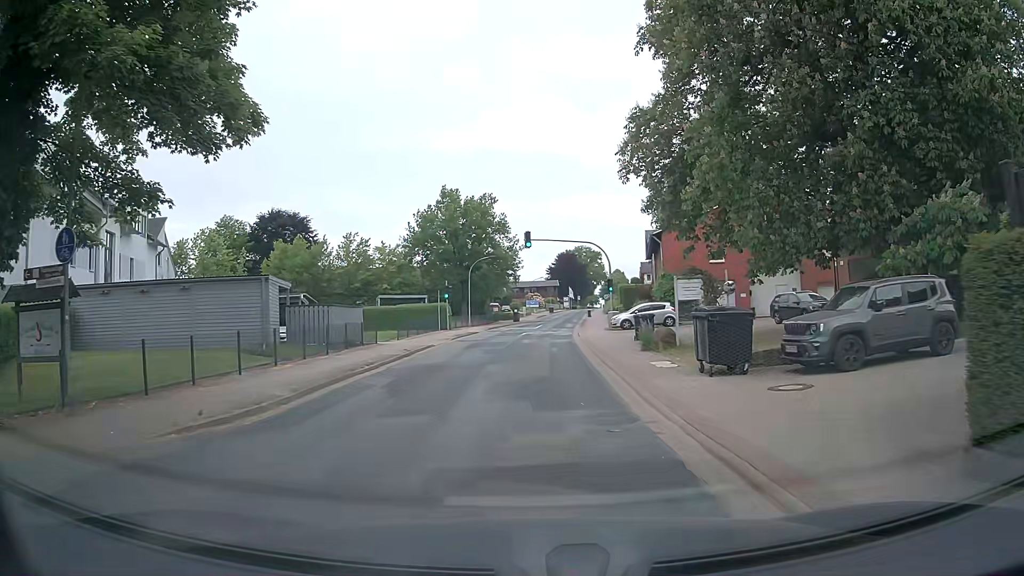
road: tertiary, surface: asphalt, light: Day
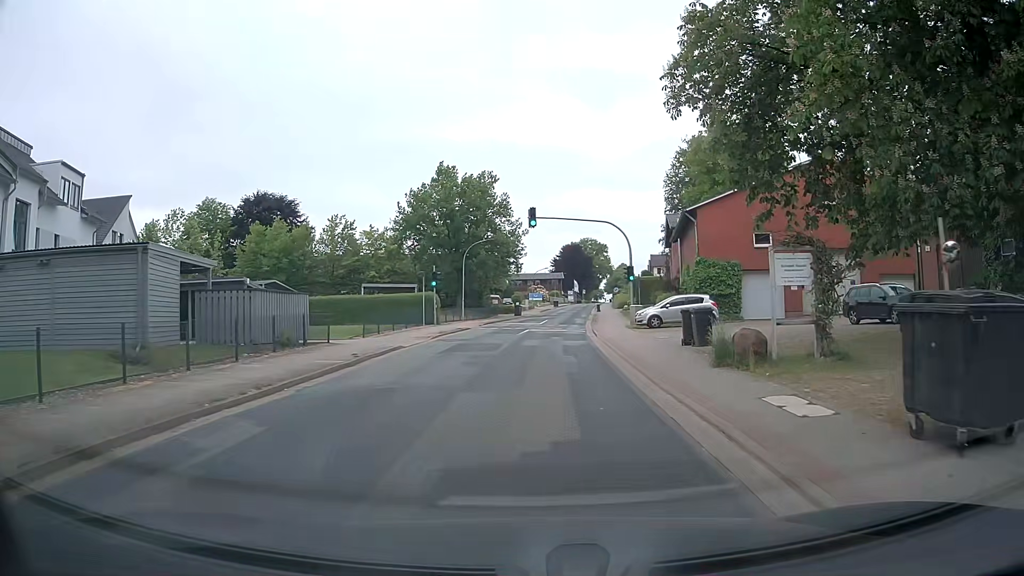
(-0.1, +8.2) m; -1°
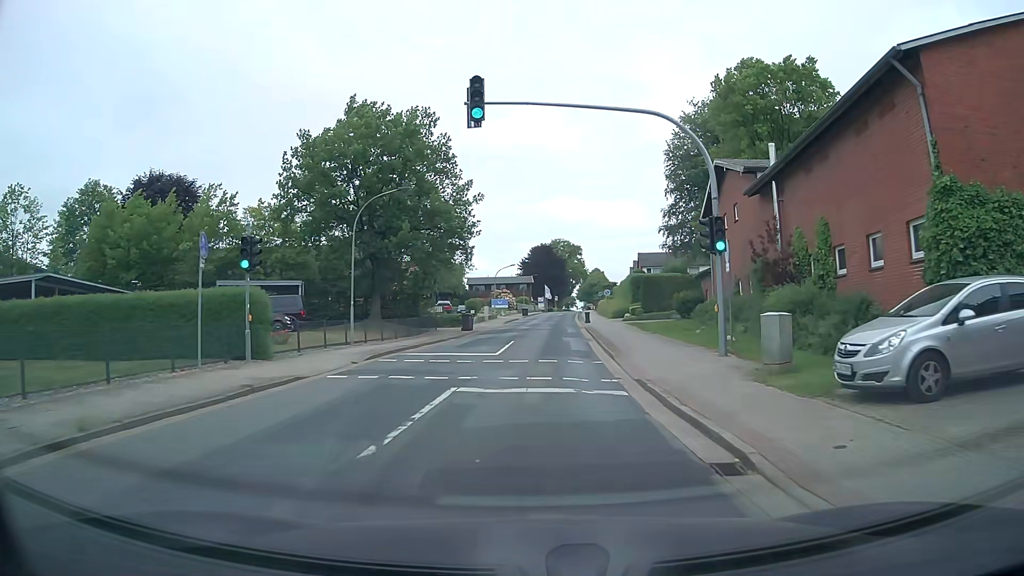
(+0.9, +24.4) m; +3°
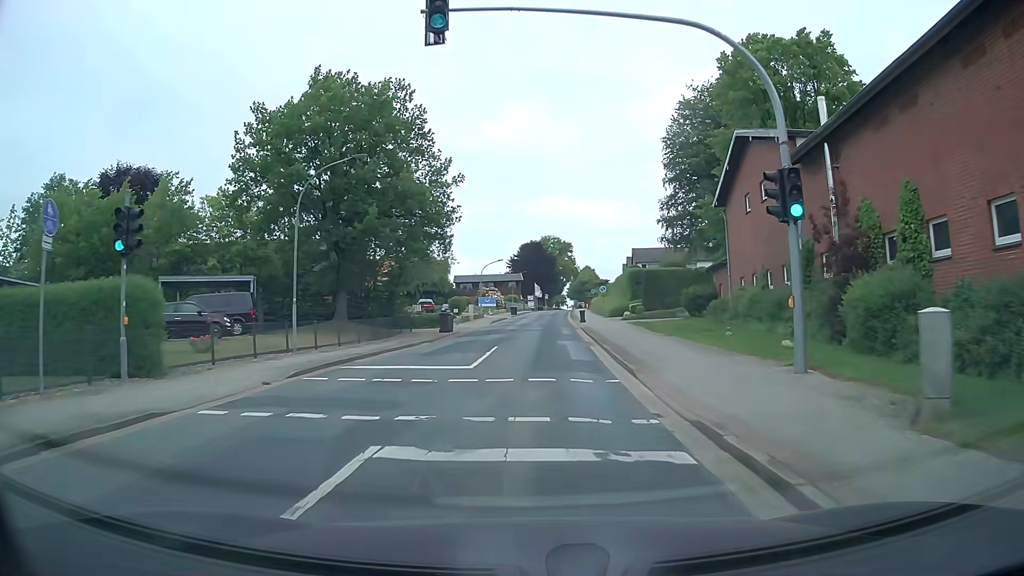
(+0.1, +5.5) m; +1°
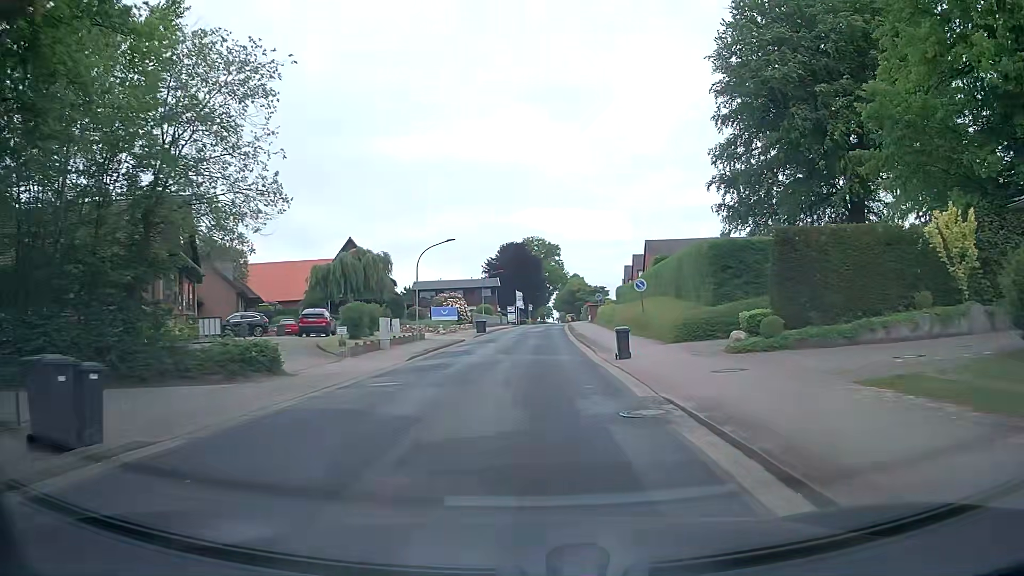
(+0.7, +30.3) m; +2°
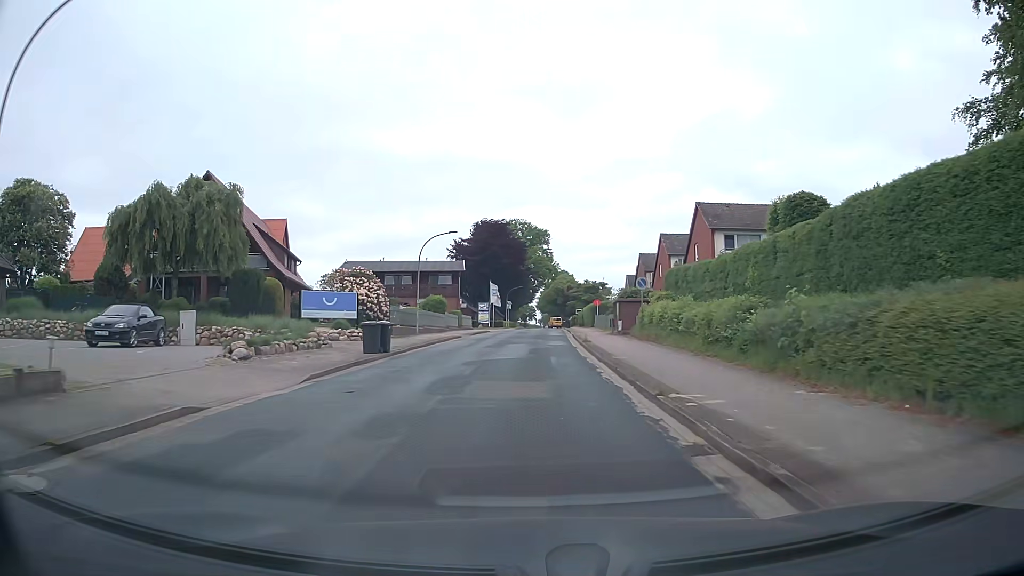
(0.0, +33.6) m; 0°
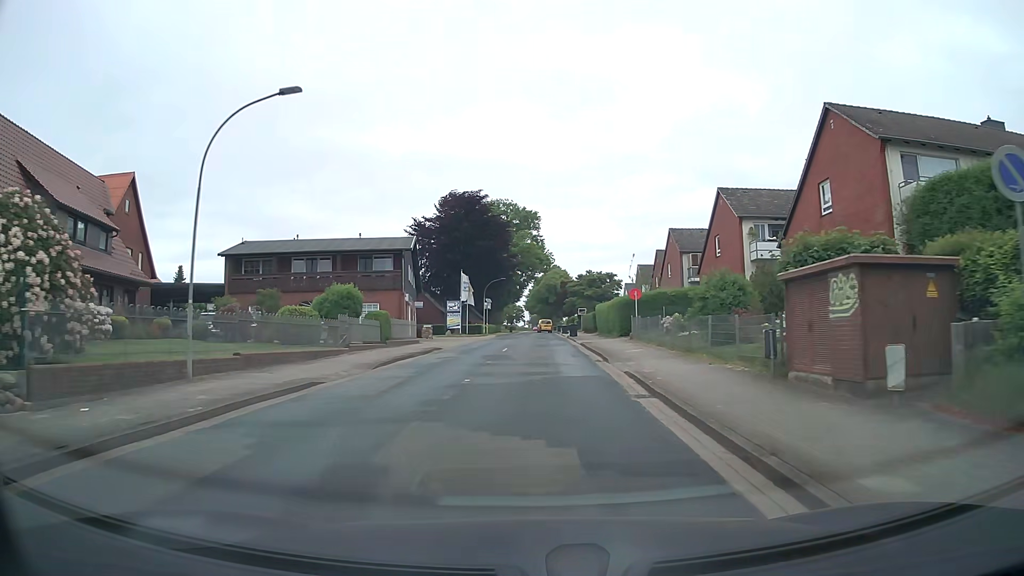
(+0.4, +26.9) m; +1°
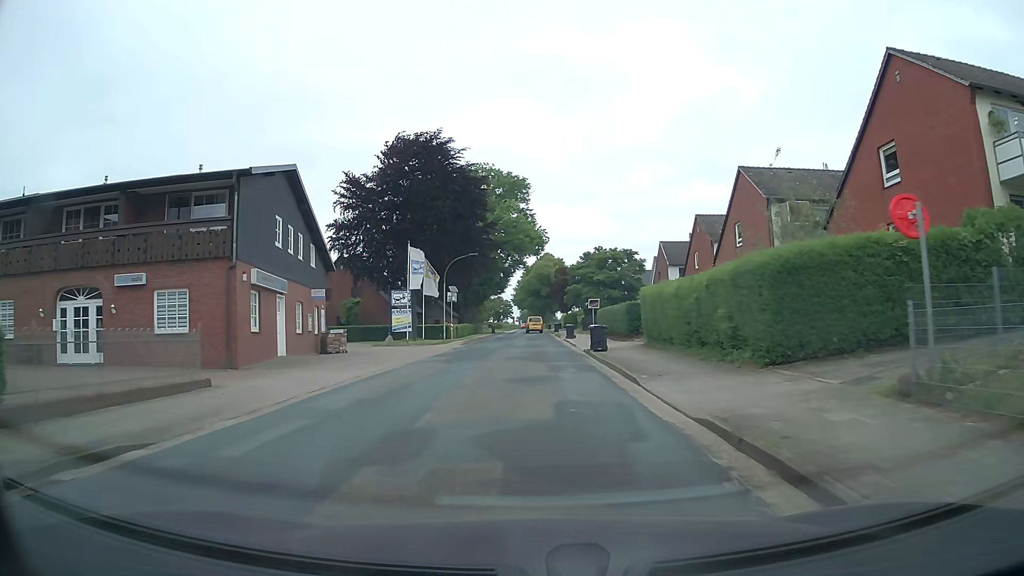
(+0.7, +25.7) m; +2°
(0, +10) (0, +20) (0, +30) (0, +40) (0, +50) (0, +60) (0, +70) (+1, +80) (+1, +90) (+1, +100) m
